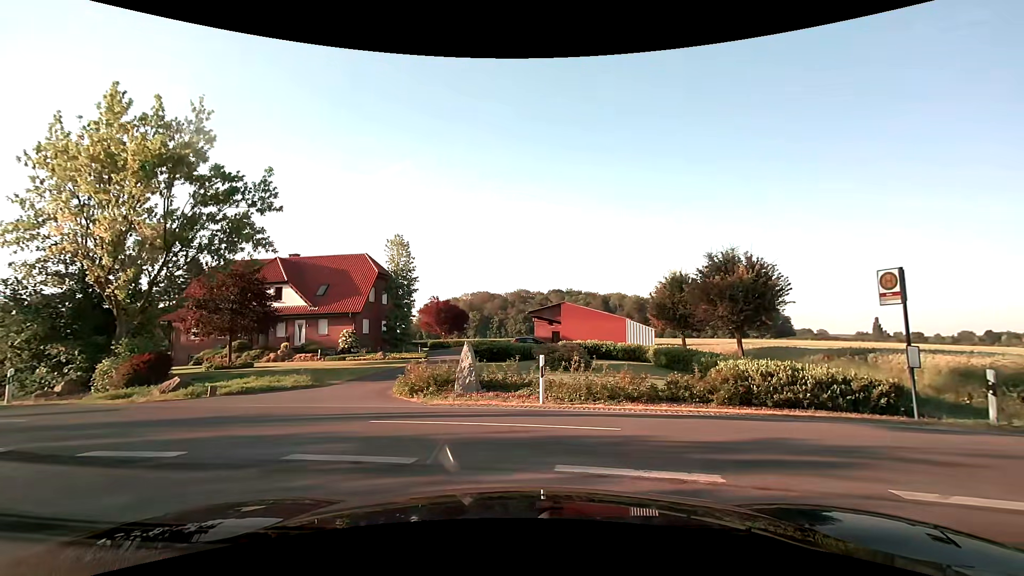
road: unclassified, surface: asphalt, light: Day
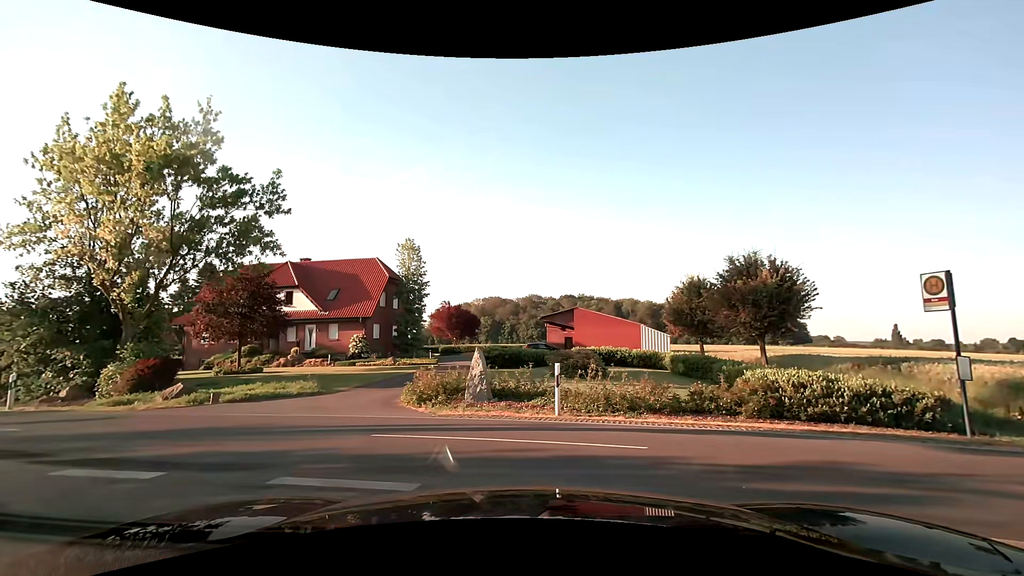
(0.0, +0.6) m; 0°
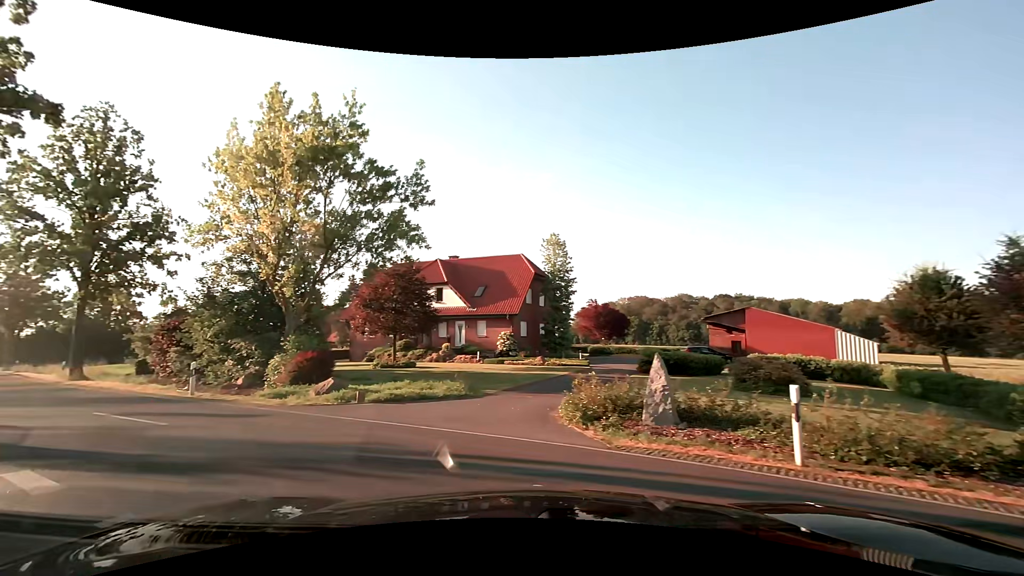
(-0.4, +3.1) m; -16°
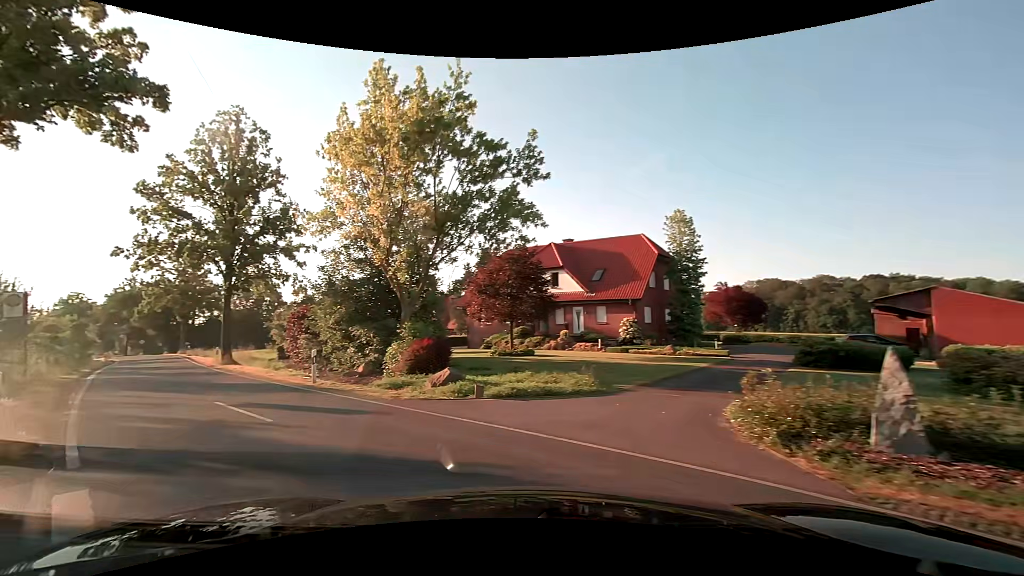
(-0.3, +2.4) m; -12°
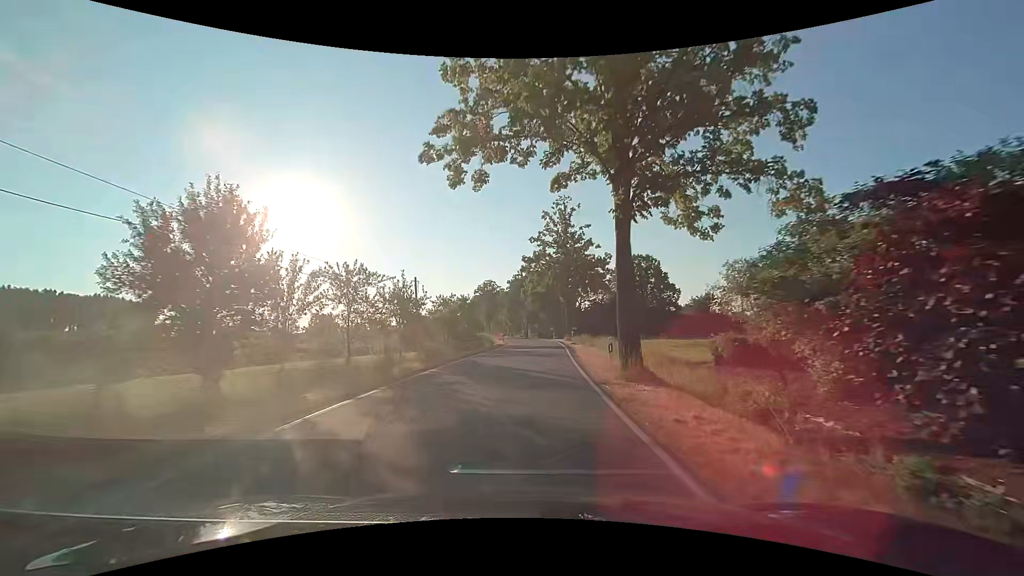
(-11.3, +19.7) m; -42°
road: tertiary
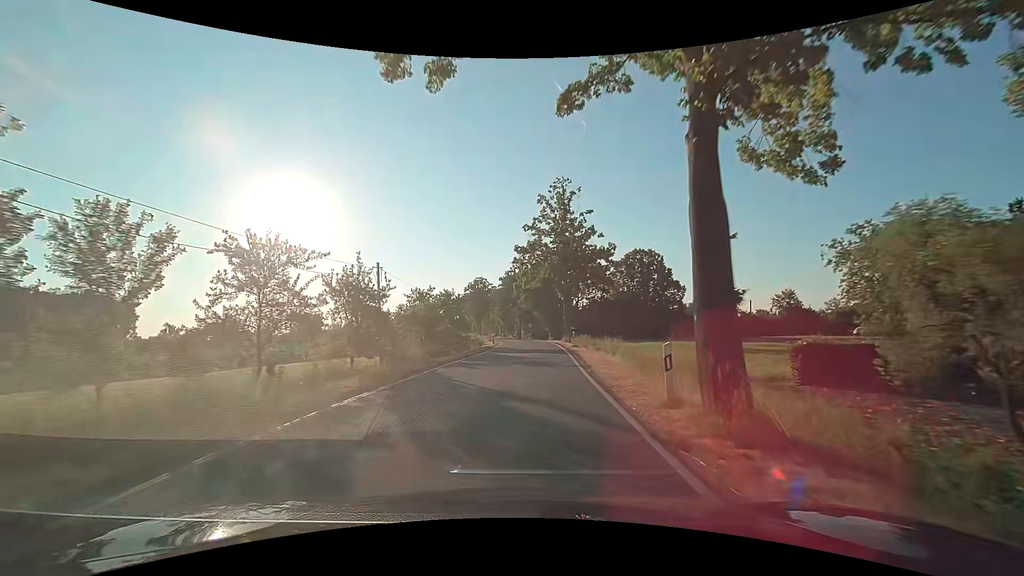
(0.0, +6.9) m; +1°
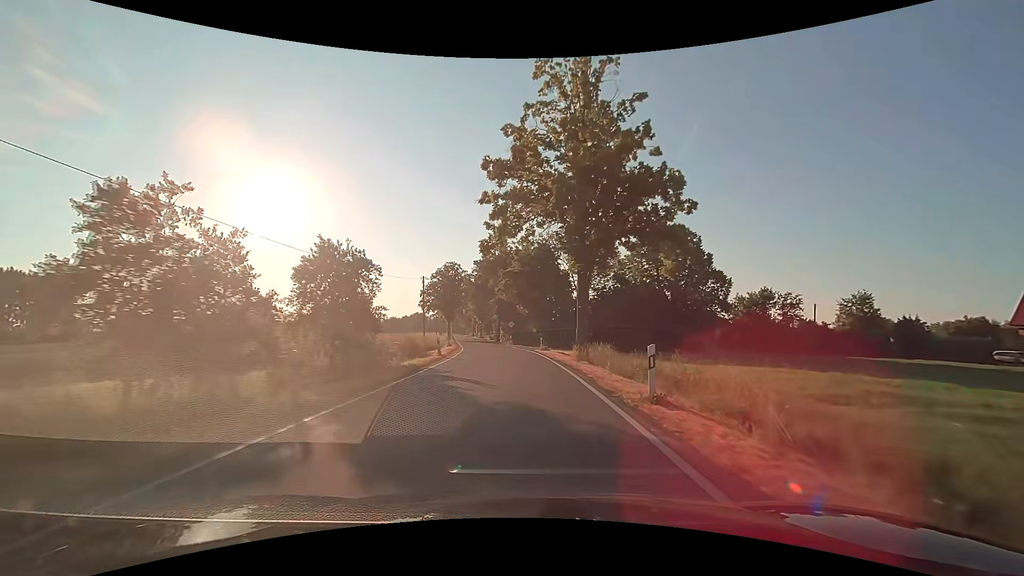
(+0.5, +25.2) m; +2°
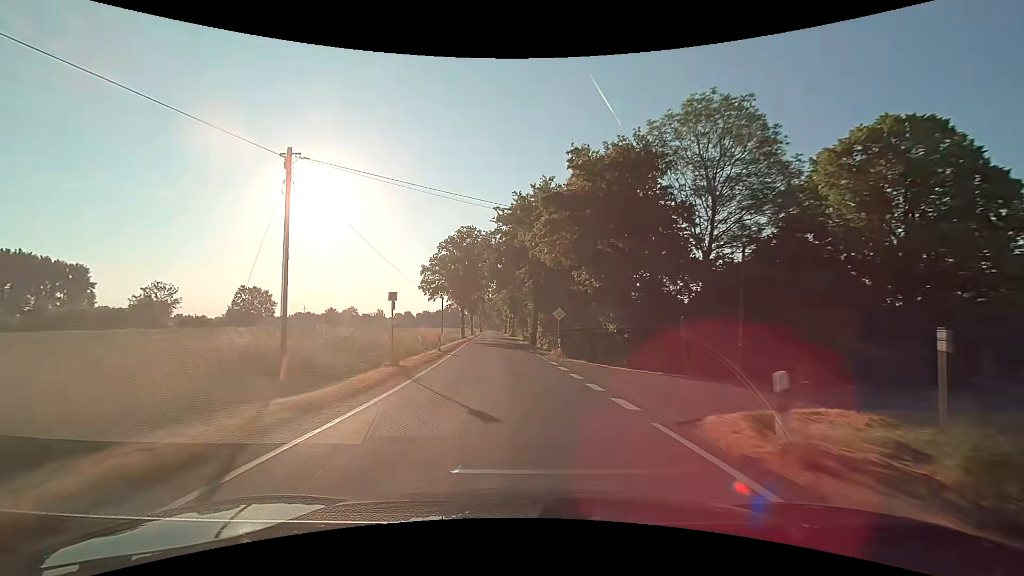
(-1.1, +30.9) m; -4°
(0, +10) (0, +20) (-1, +30) (-2, +40) (-3, +50) (-3, +60) (-4, +70) (-4, +80) (-5, +90) (-6, +100) m
